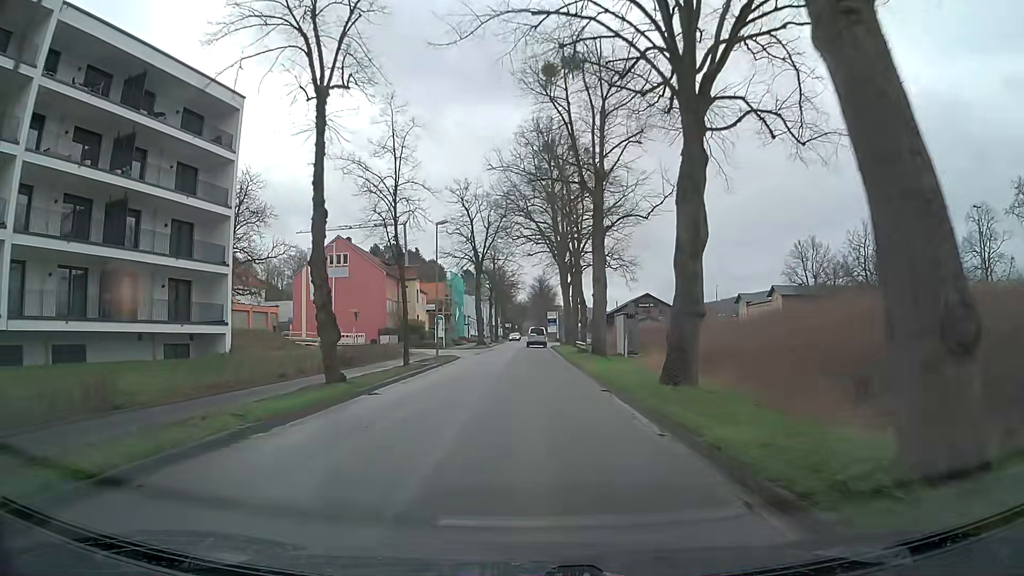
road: tertiary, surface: asphalt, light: Day
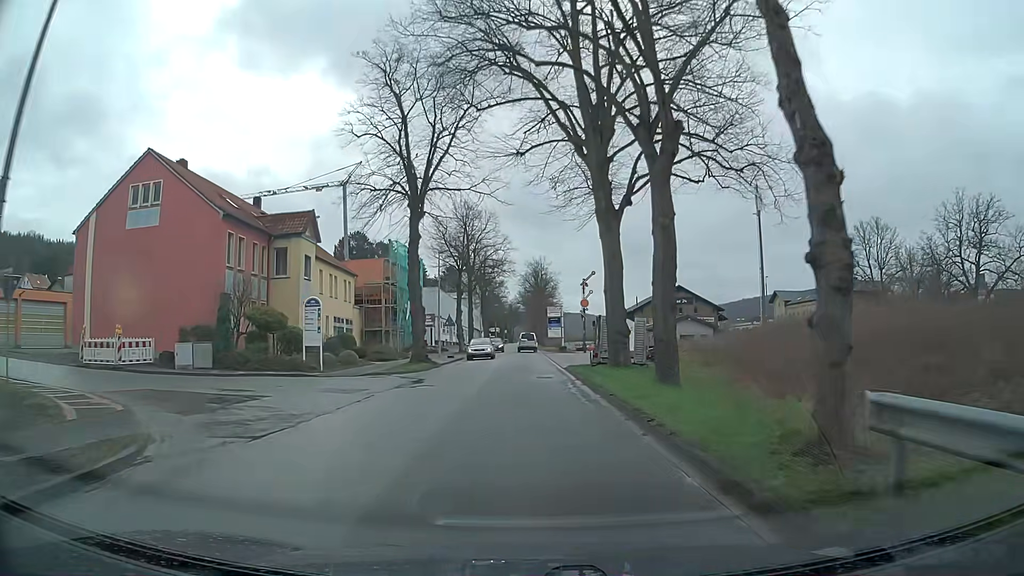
(-0.2, +36.3) m; 0°
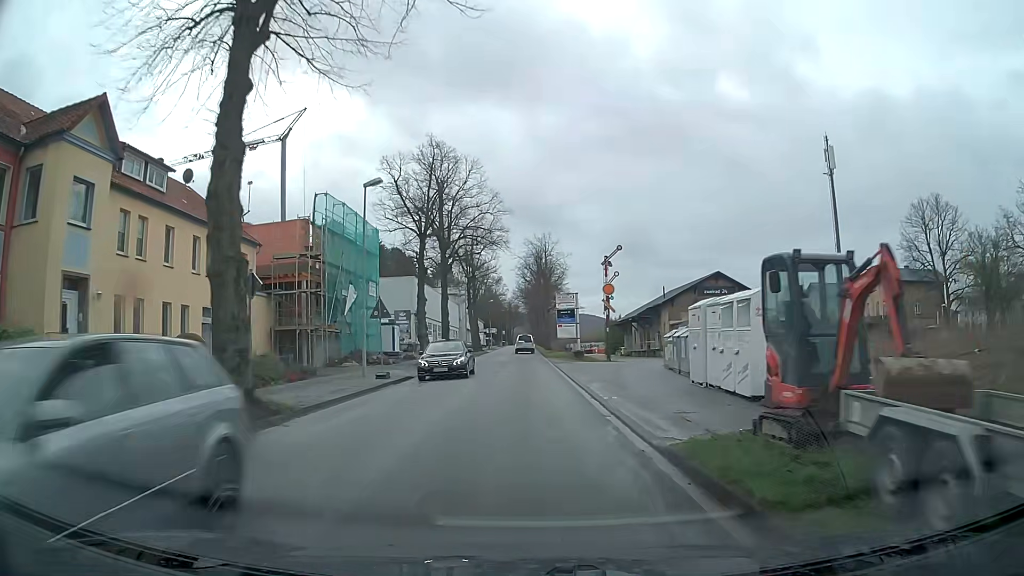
(0.0, +22.3) m; +1°
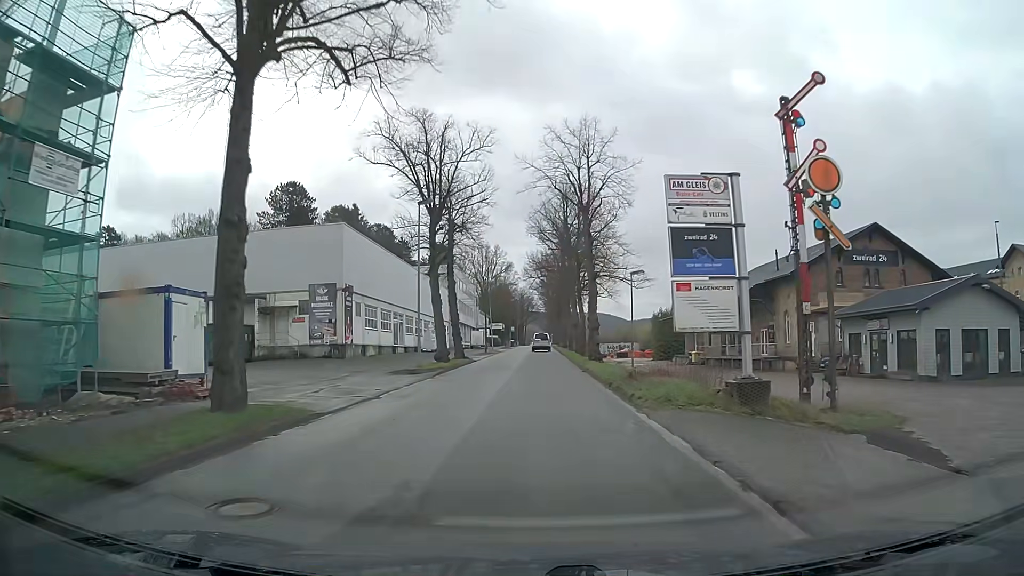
(-1.0, +37.7) m; -2°
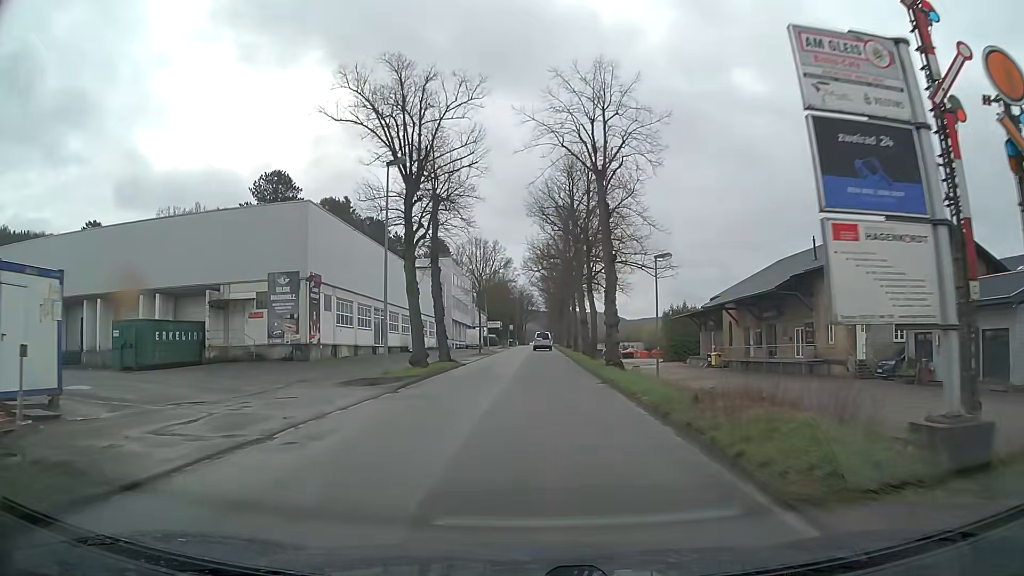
(0.0, +7.6) m; 0°
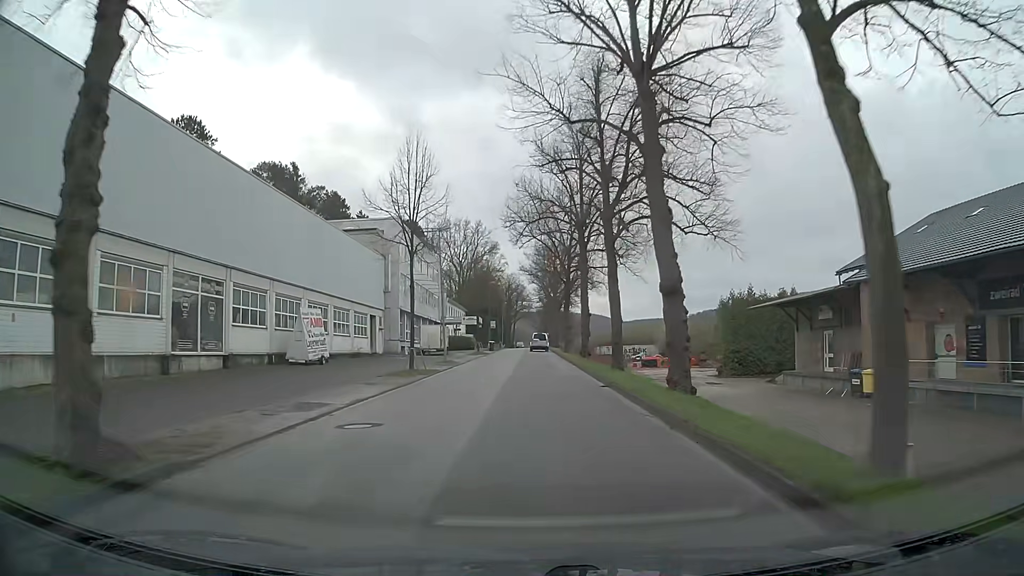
(+0.2, +30.4) m; +1°
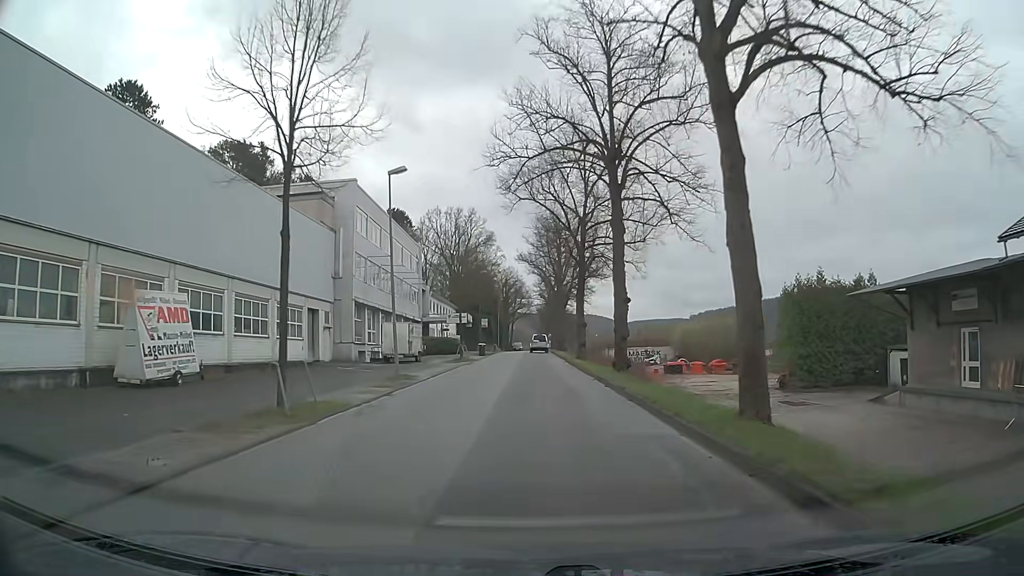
(-0.1, +15.2) m; 0°
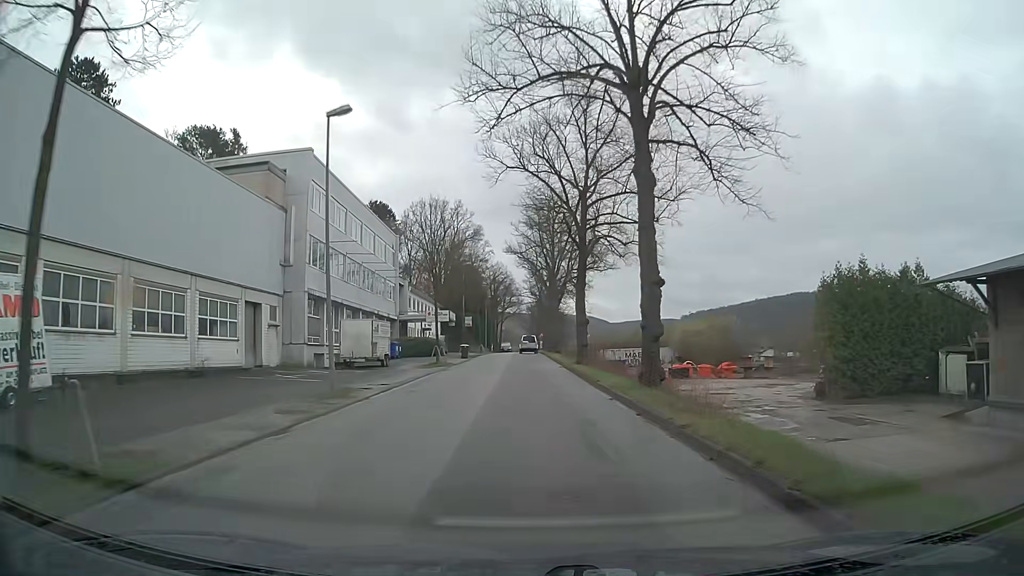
(0.0, +7.6) m; 0°
(0, +10) (0, +20) (0, +30) (0, +40) (0, +50) (0, +60) (0, +70) (0, +80) (0, +90) (0, +100) m
